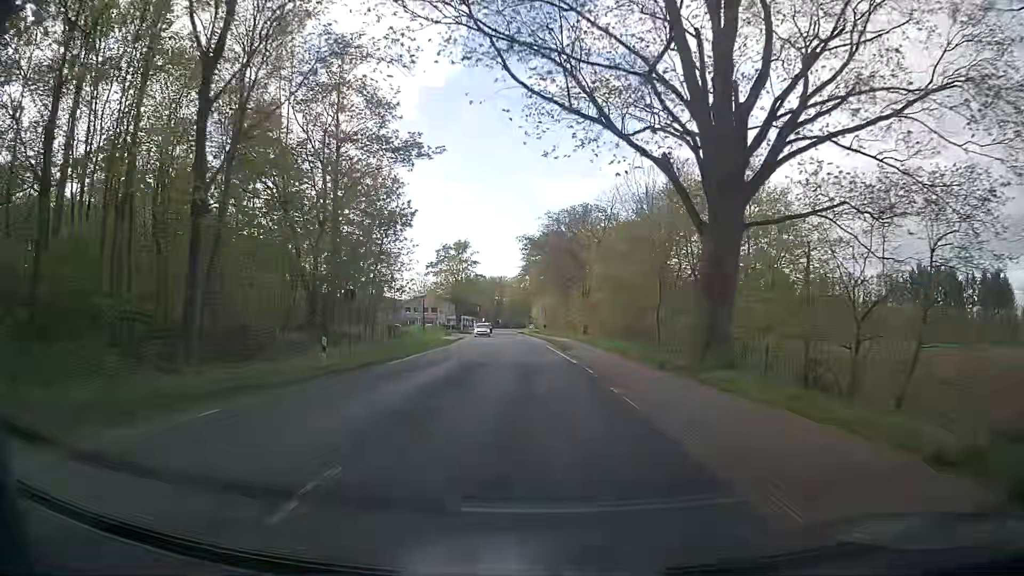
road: tertiary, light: Day
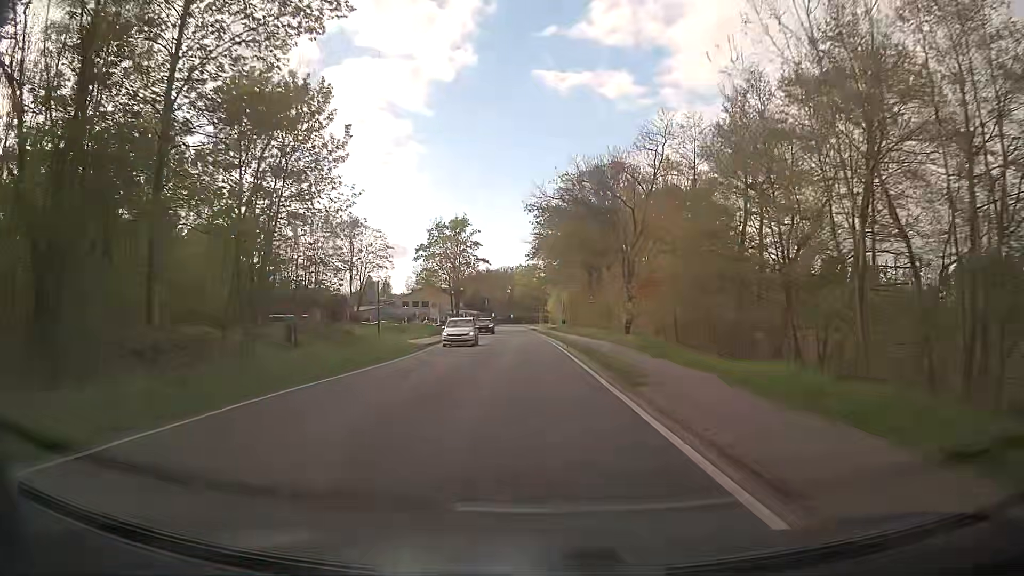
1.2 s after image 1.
(-0.1, +21.1) m; -1°
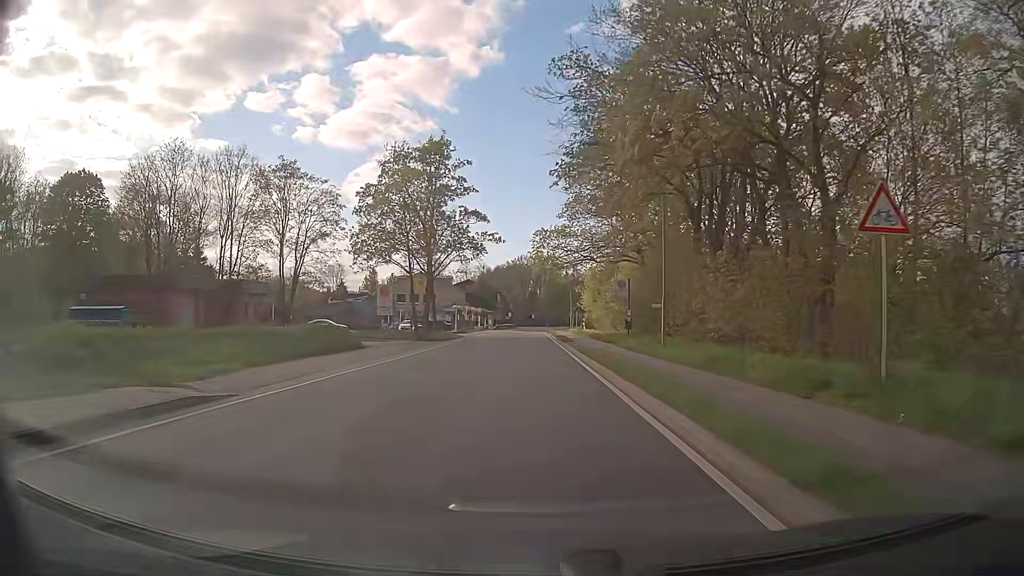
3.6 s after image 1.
(-0.7, +39.4) m; -2°
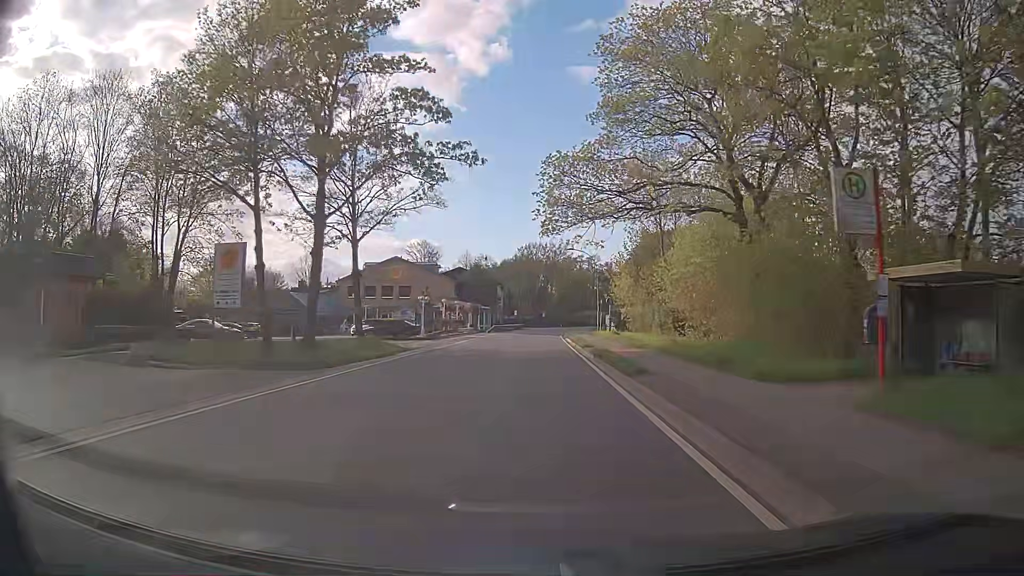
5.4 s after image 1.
(-0.1, +26.7) m; -1°
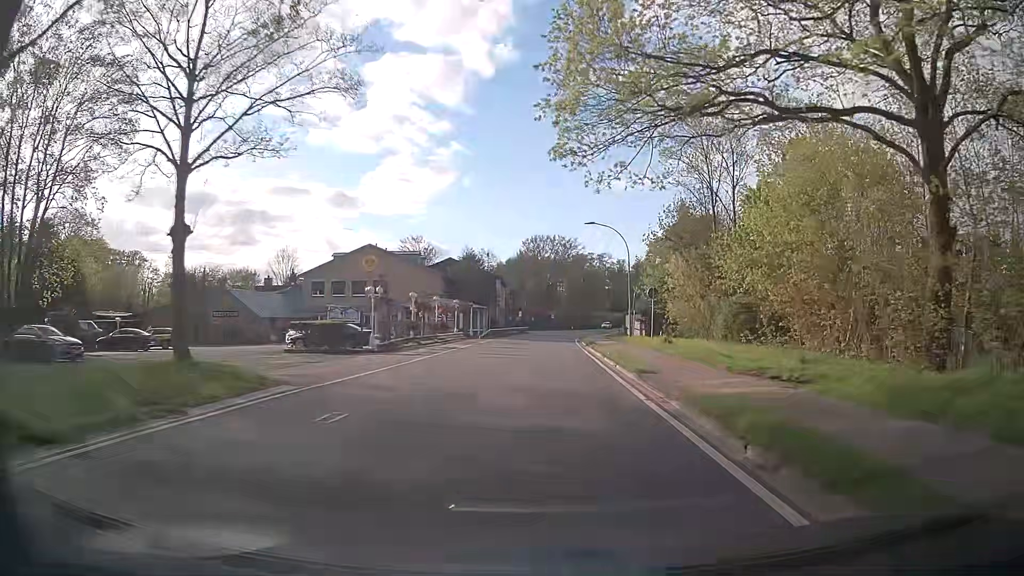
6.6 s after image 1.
(-0.1, +16.6) m; 0°
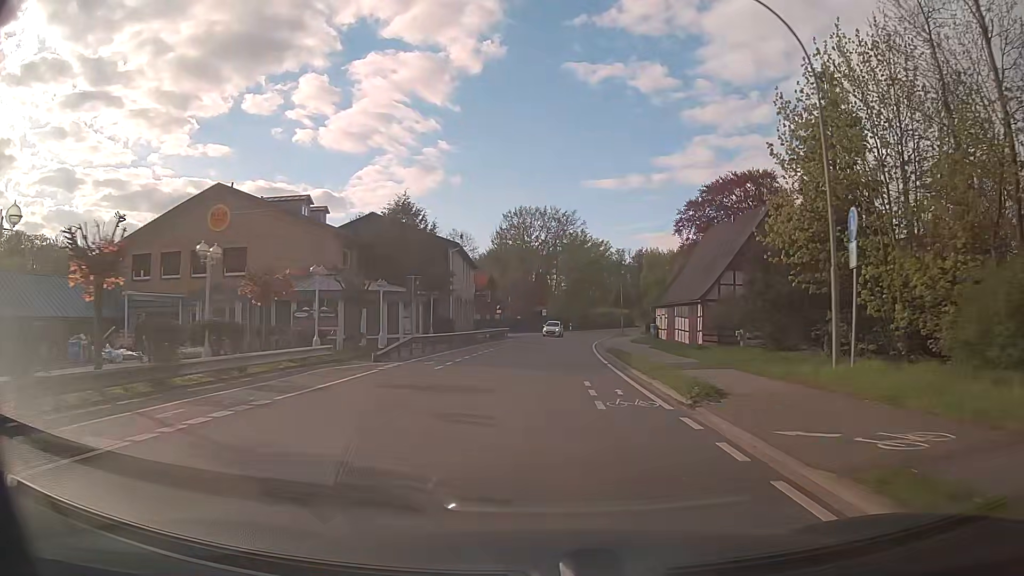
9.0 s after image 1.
(-0.2, +31.8) m; +1°
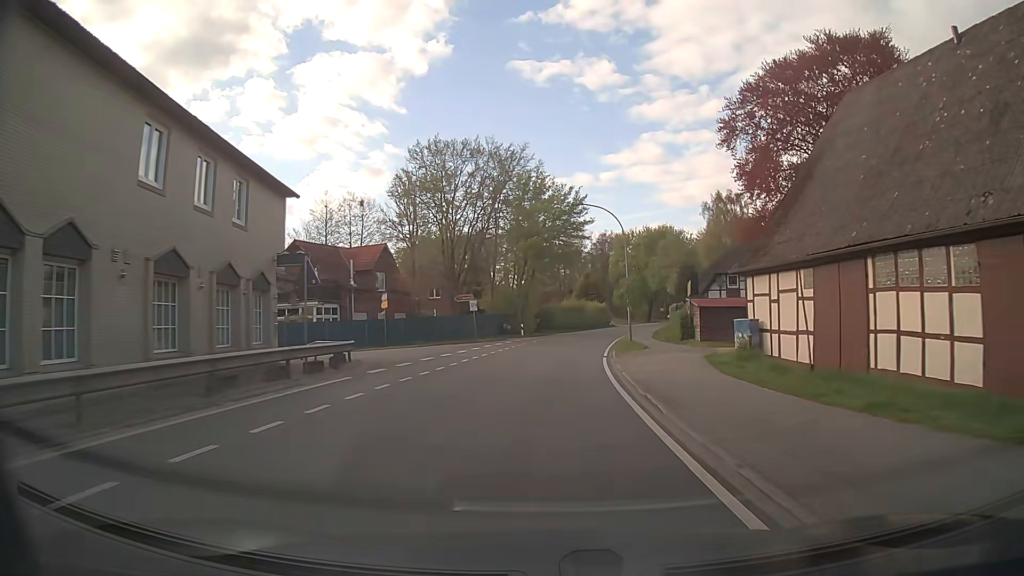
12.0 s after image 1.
(+1.1, +38.7) m; +4°
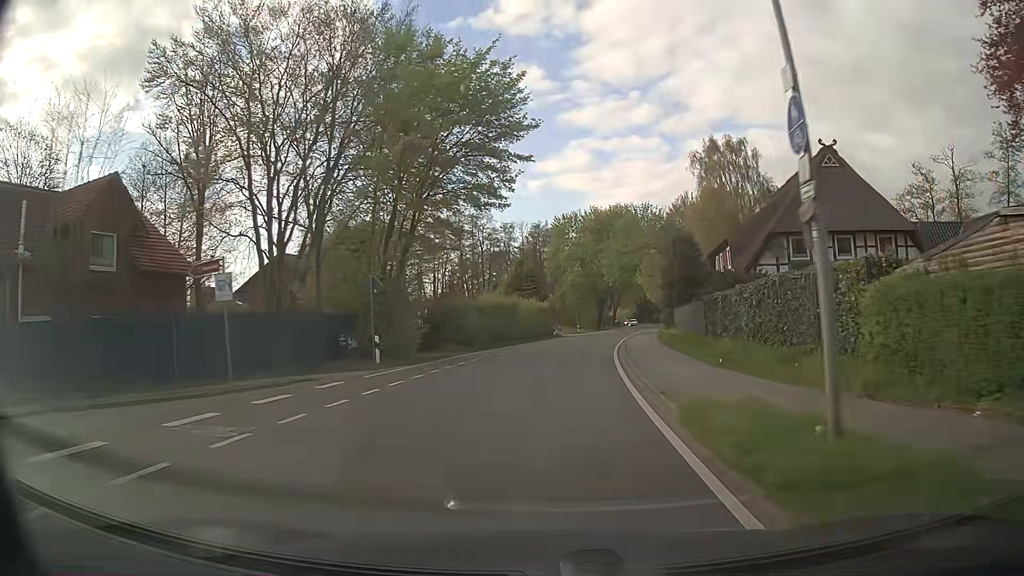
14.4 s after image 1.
(+1.2, +30.6) m; +6°
(0, +10) (+1, +20) (+2, +30) (+3, +40) (+5, +50) (+7, +60) (+9, +69) (+10, +79) (+12, +89) (+14, +99) m
